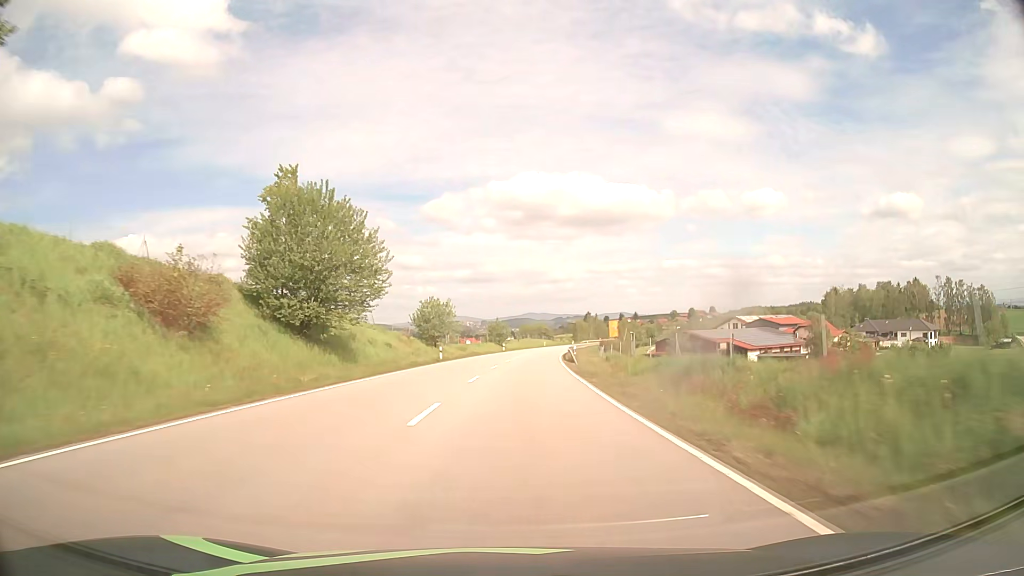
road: primary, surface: asphalt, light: Day
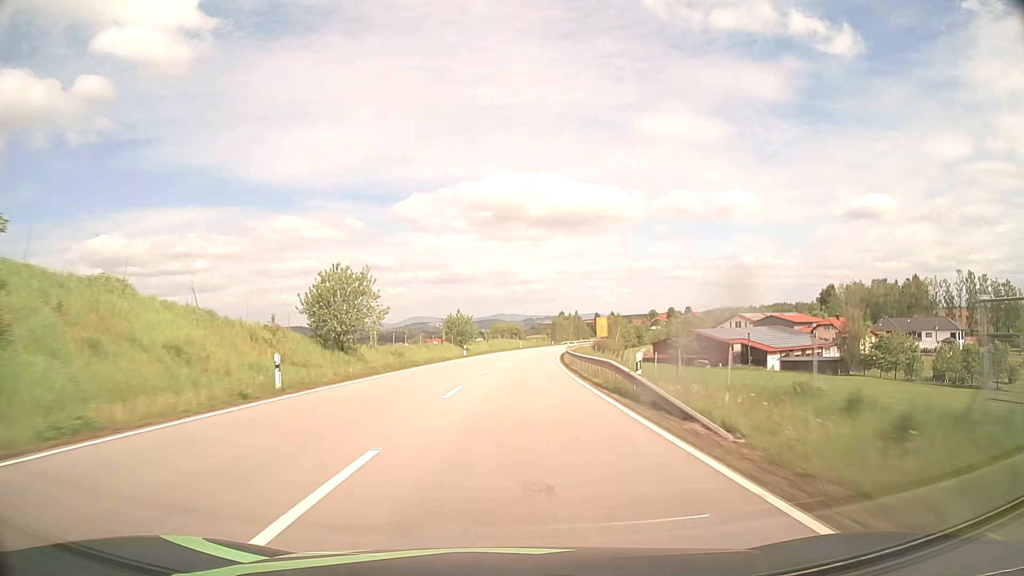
(+0.8, +30.7) m; +3°
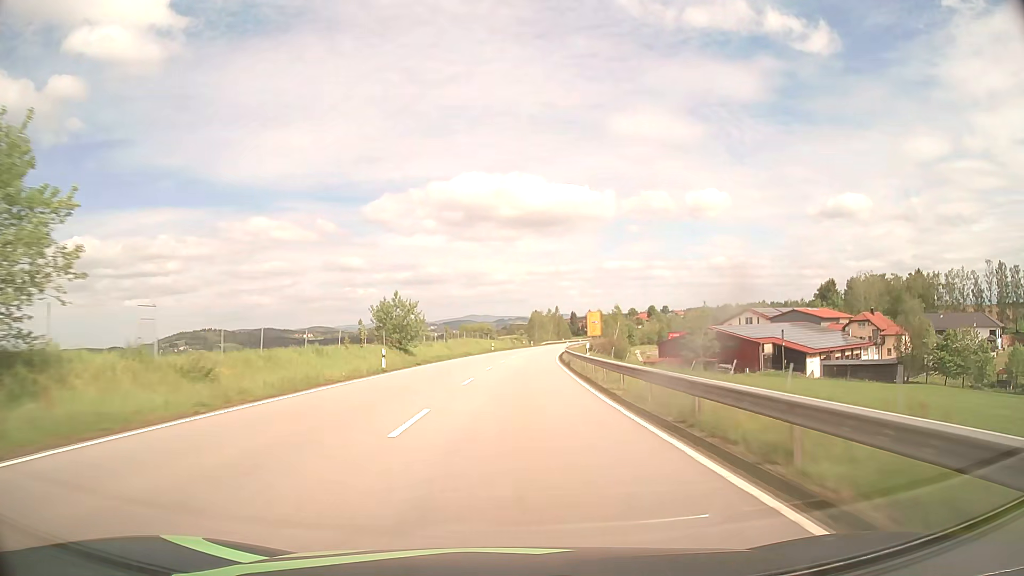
(+0.6, +30.7) m; +2°
(0, +10) (0, +20) (+1, +30) (+1, +40) (+2, +50) (+3, +60) (+3, +70) (+4, +80) (+6, +90) (+7, +100) m
